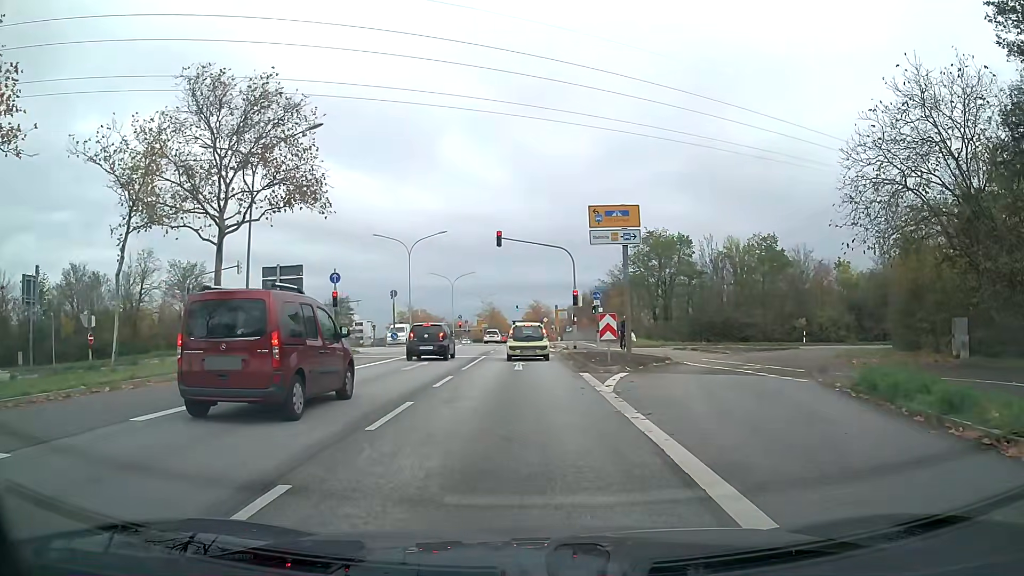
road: tertiary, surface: asphalt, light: Day
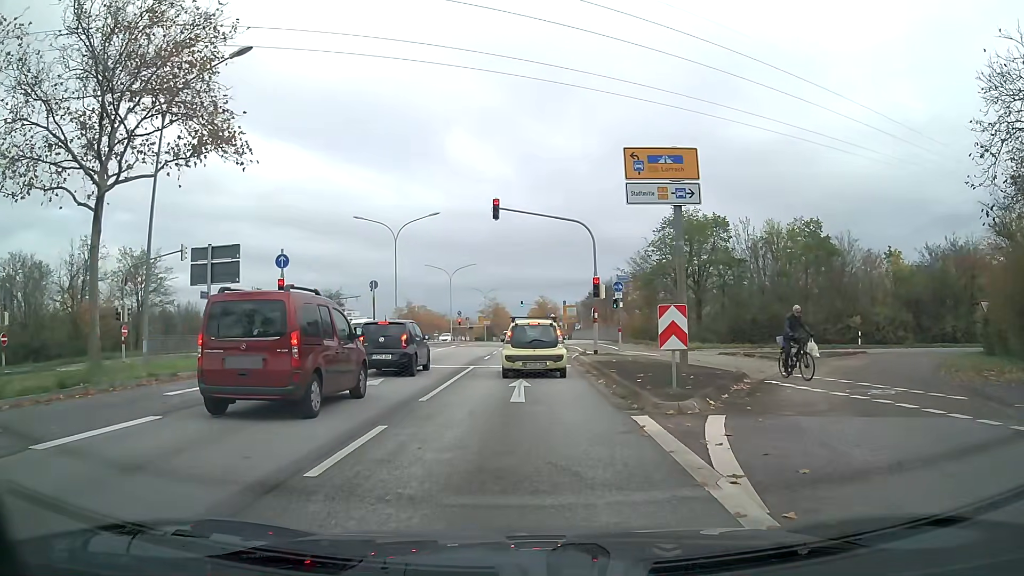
(0.0, +8.5) m; 0°
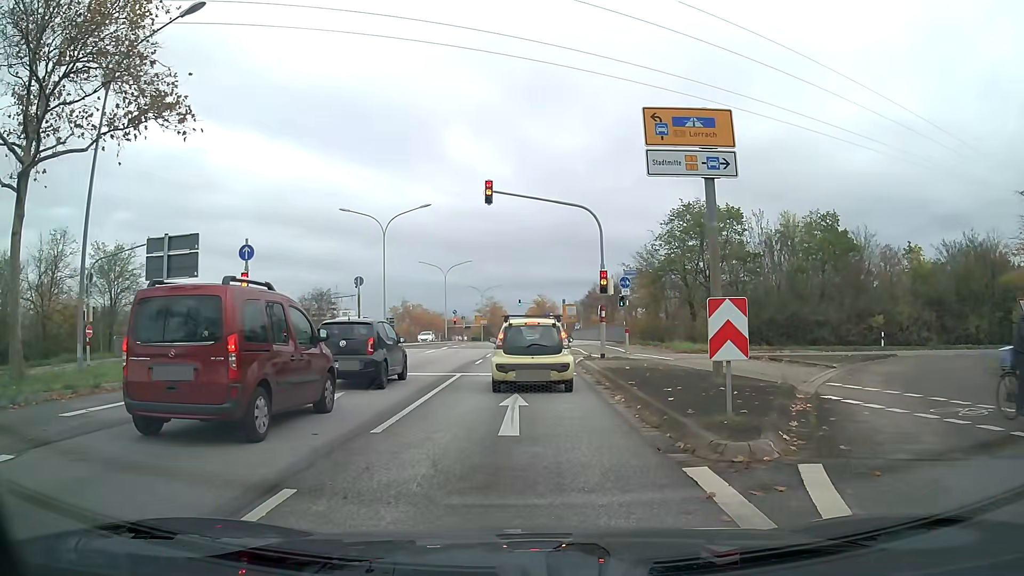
(0.0, +3.4) m; 0°
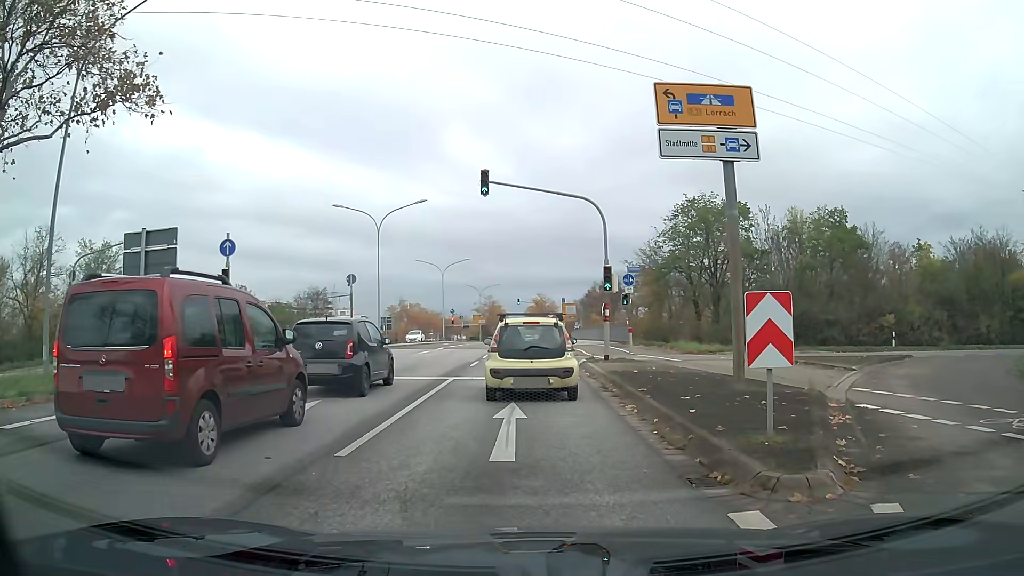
(0.0, +1.5) m; 0°
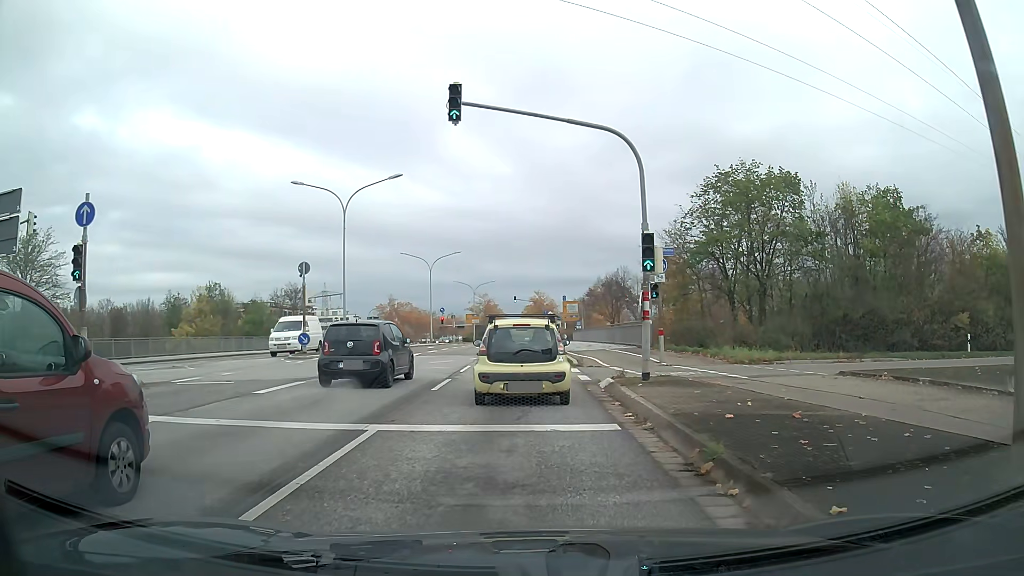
(+0.1, +8.4) m; +1°
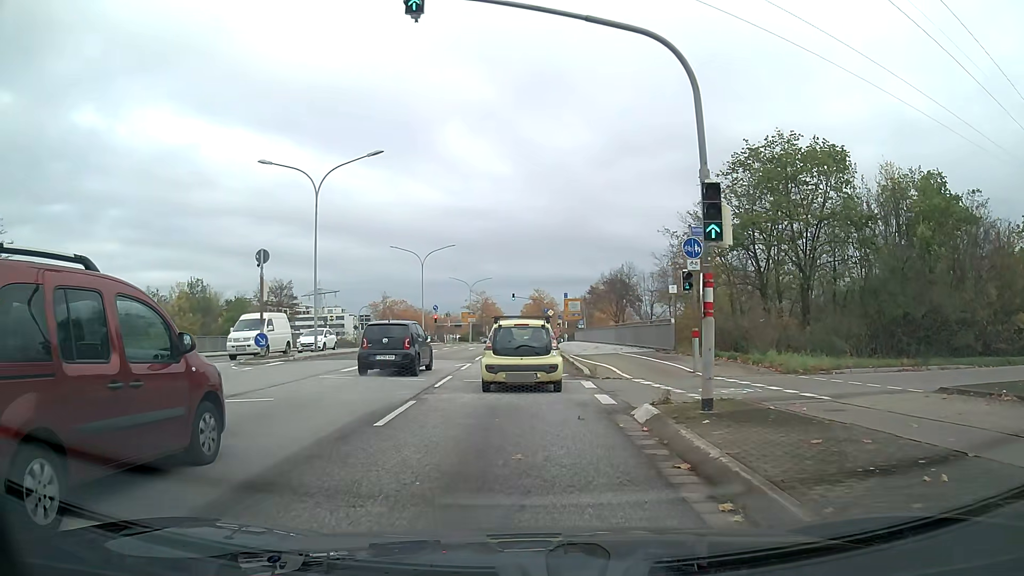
(0.0, +5.3) m; 0°
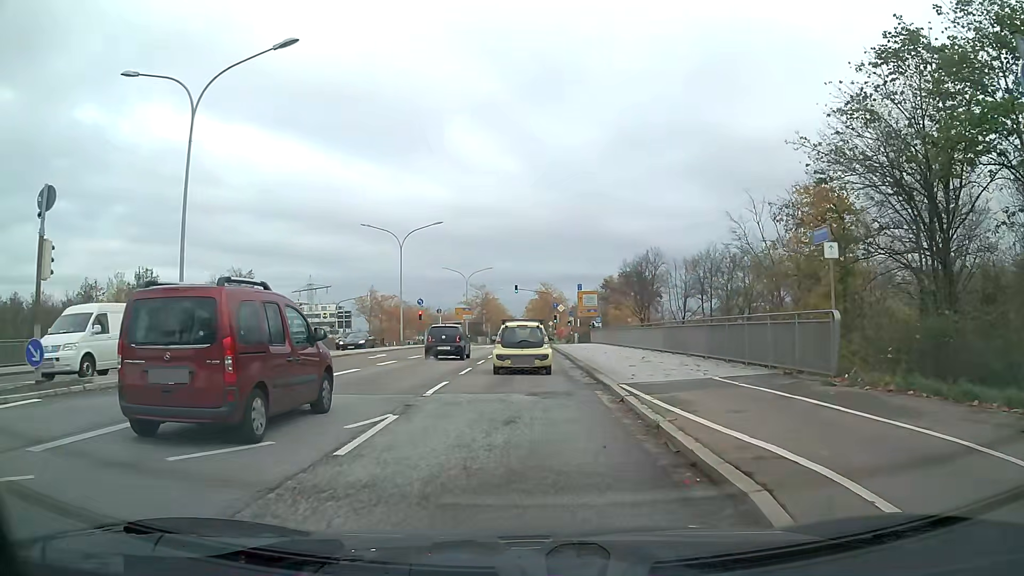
(-0.1, +14.4) m; 0°
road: primary
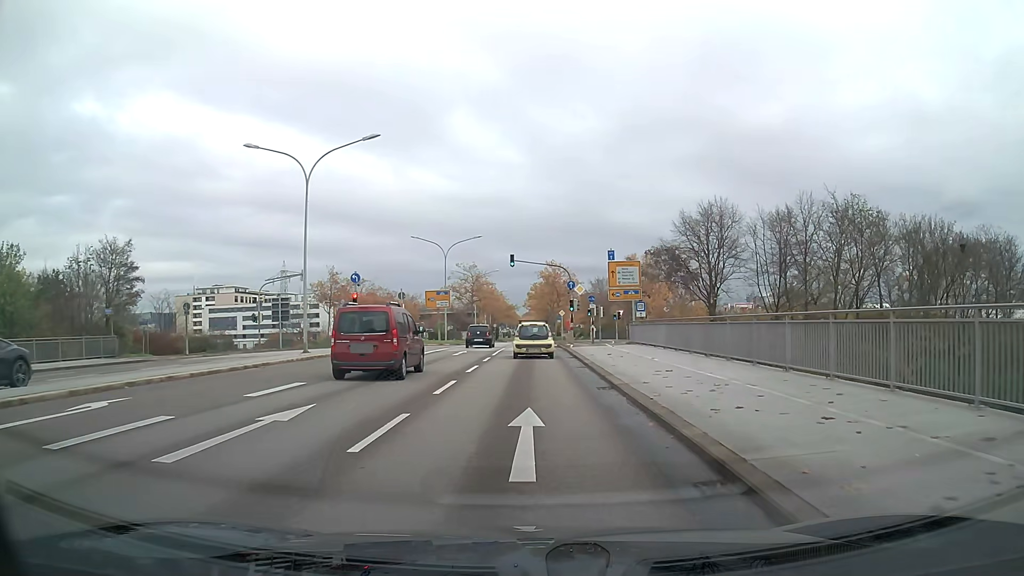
(0.0, +24.3) m; 0°
(0, +10) (0, +20) (0, +30) (0, +40) (0, +50) (0, +60) (0, +70) (0, +80) (0, +90) (0, +100) m
